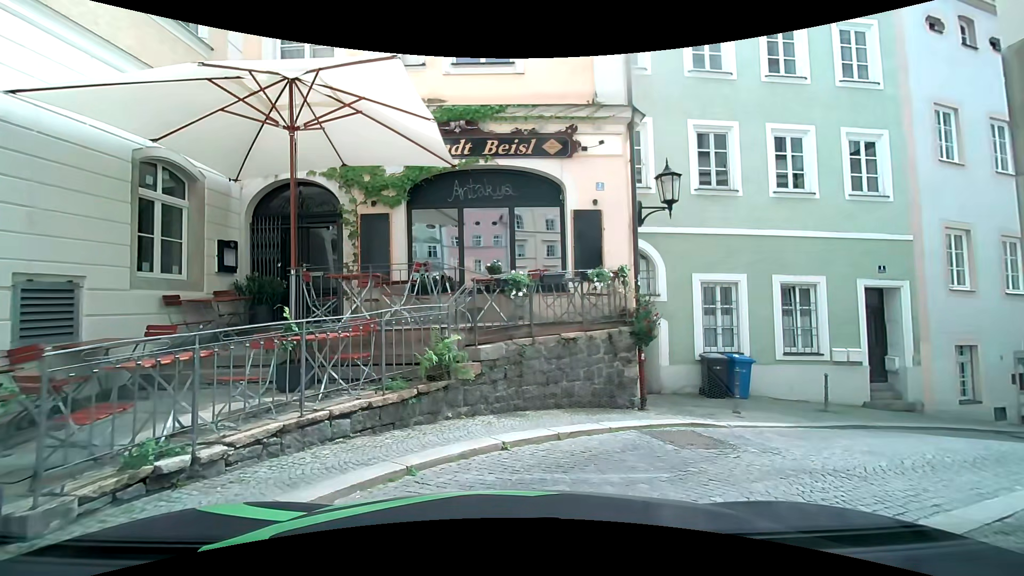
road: residential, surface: sett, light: Day
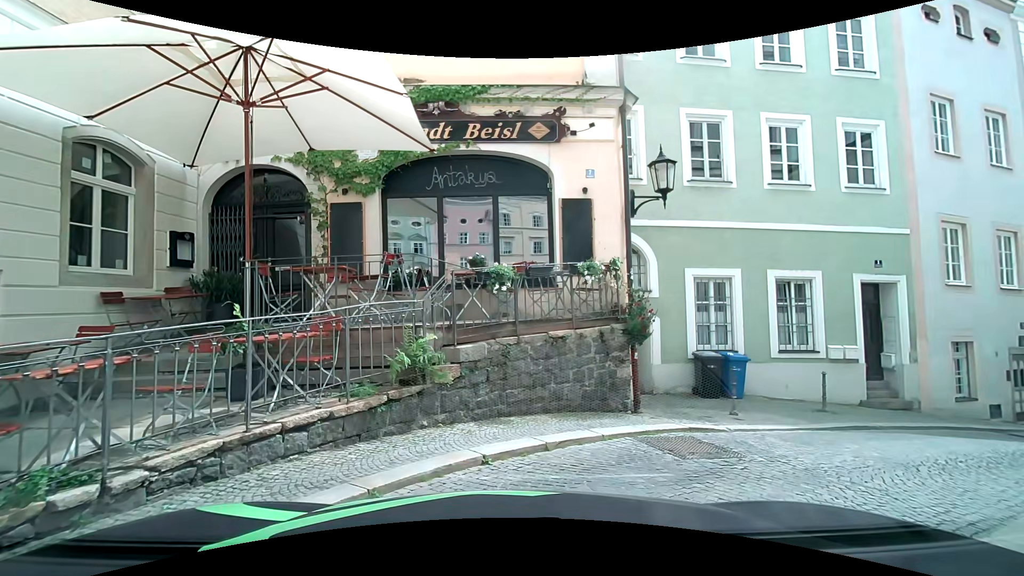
(0.0, +0.6) m; 0°
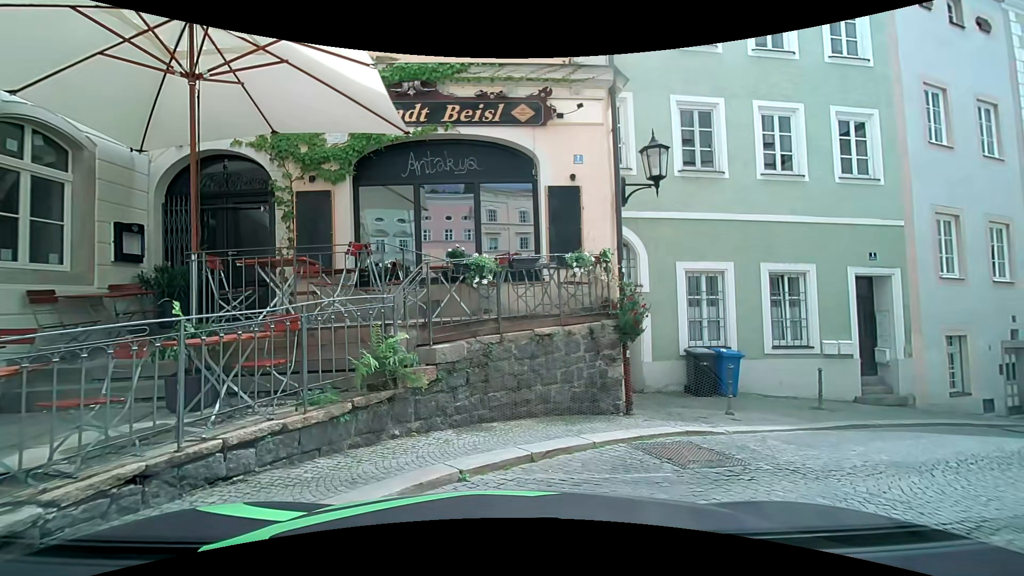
(0.0, +0.6) m; 0°
